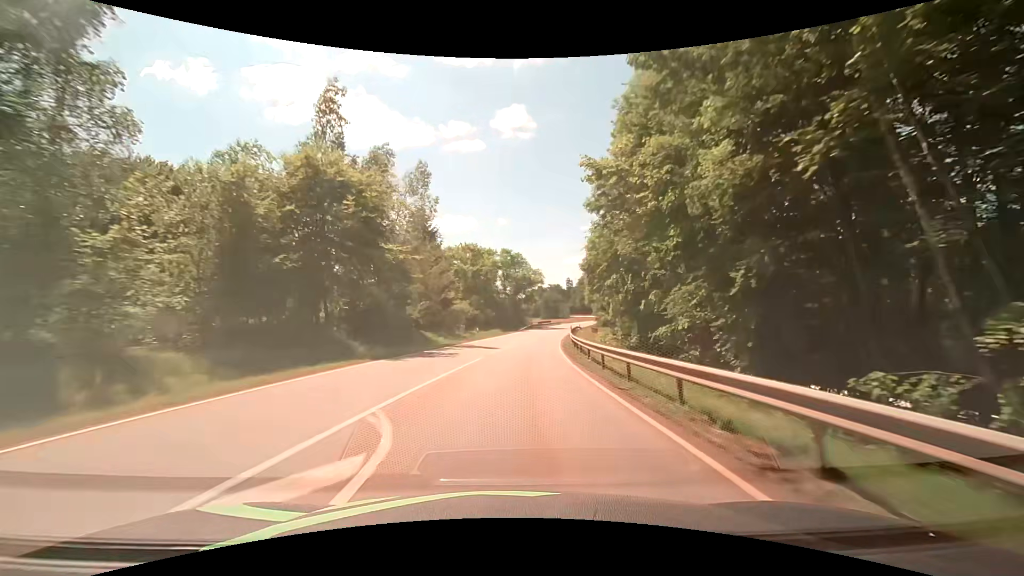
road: secondary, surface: asphalt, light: Day
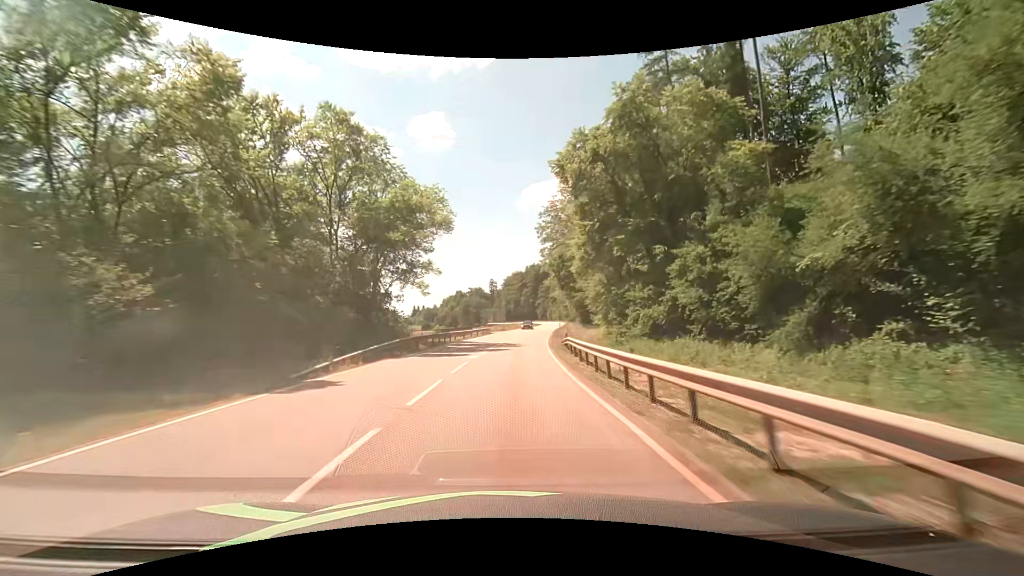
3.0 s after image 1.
(+5.4, +62.5) m; +9°
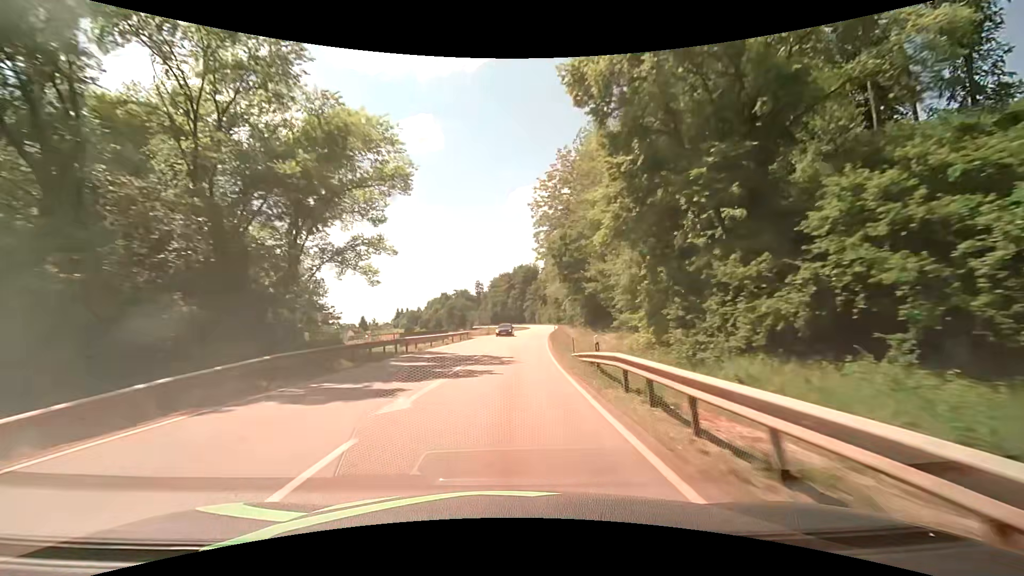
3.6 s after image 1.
(+0.1, +12.6) m; +1°
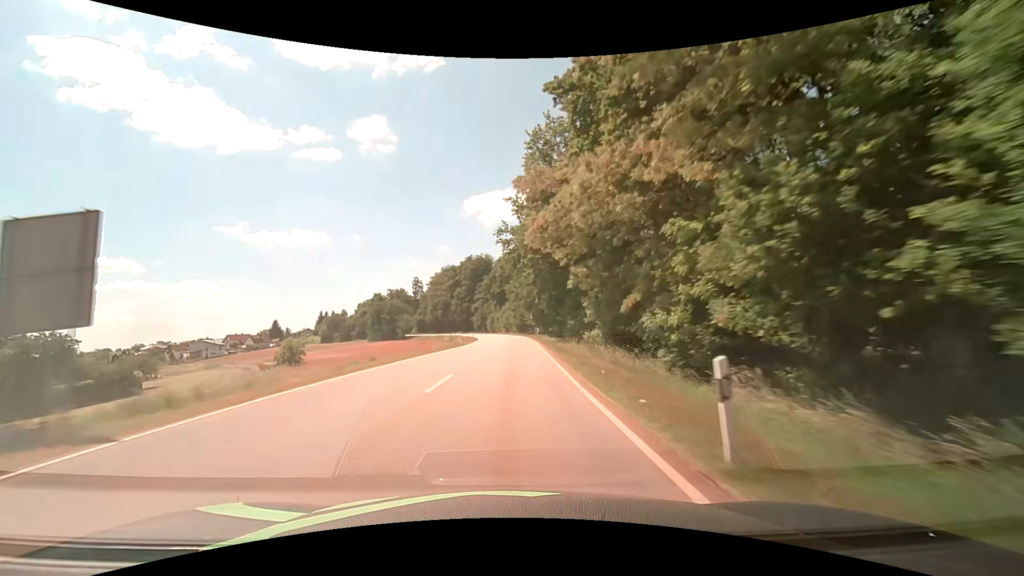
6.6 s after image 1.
(+3.8, +63.4) m; +6°
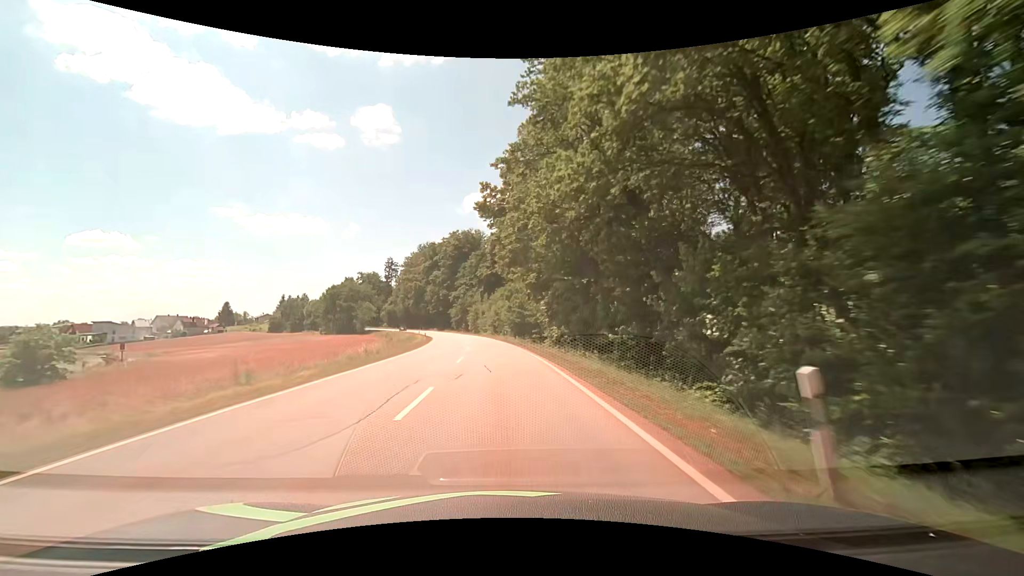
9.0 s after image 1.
(+0.8, +50.9) m; +1°
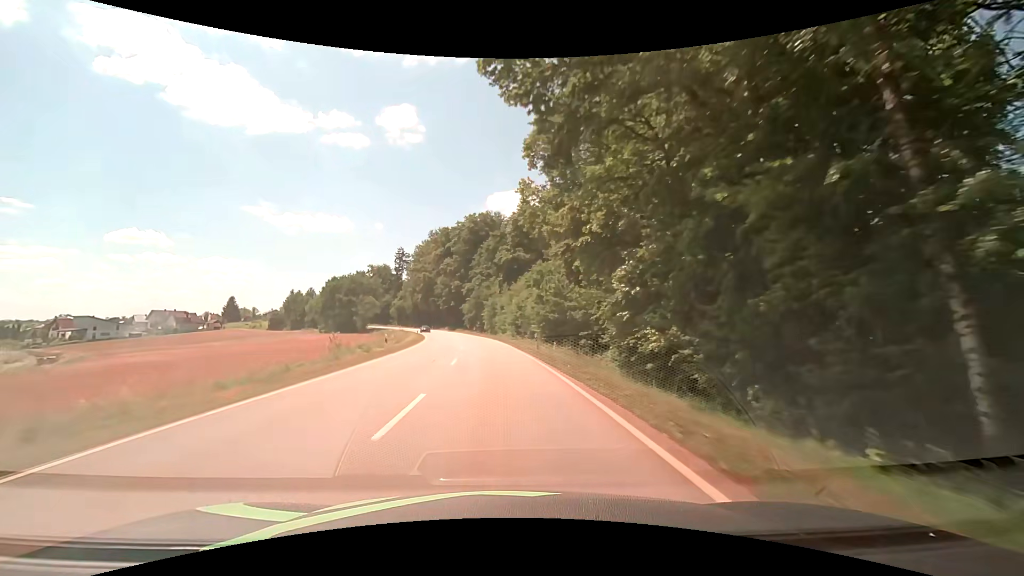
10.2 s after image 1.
(-0.3, +25.3) m; -2°
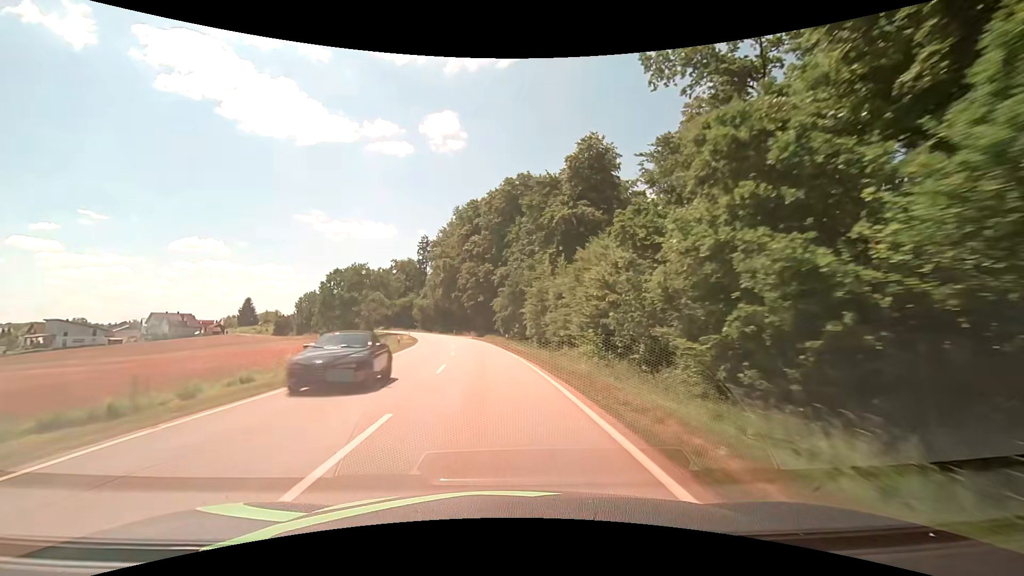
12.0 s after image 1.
(-1.5, +37.9) m; -5°
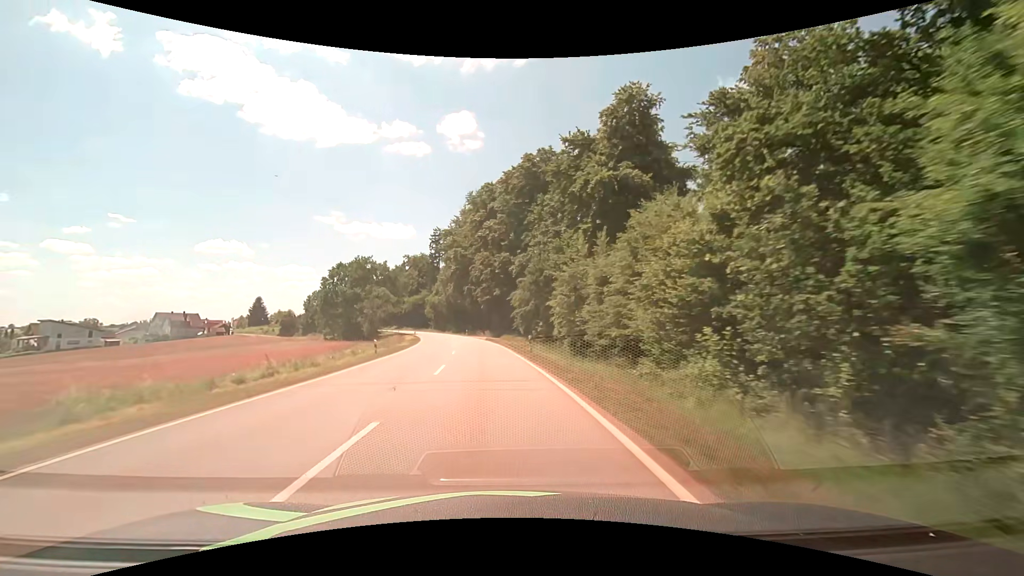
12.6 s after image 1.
(-0.2, +12.7) m; -2°
(0, +10) (-1, +20) (-1, +30) (-2, +40) (-3, +50) (-5, +60) (-7, +70) (-8, +79) (-11, +89) (-13, +99) m
